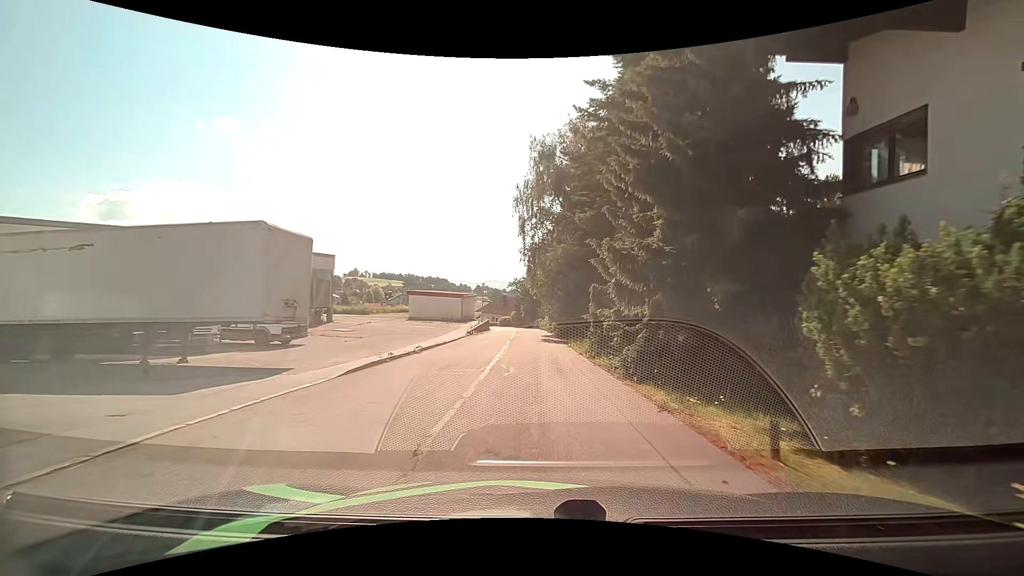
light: Day
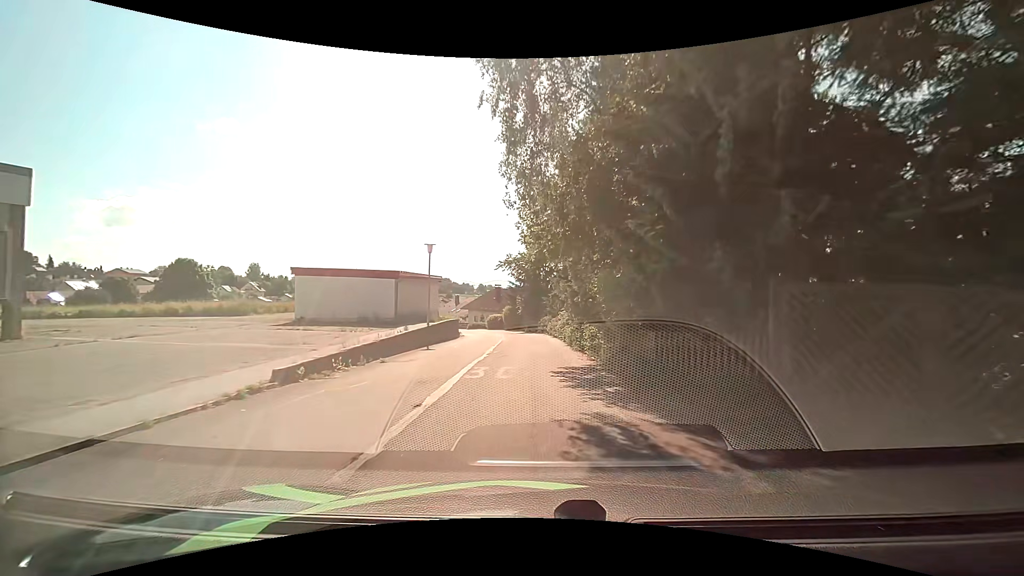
(-0.2, +28.5) m; -1°
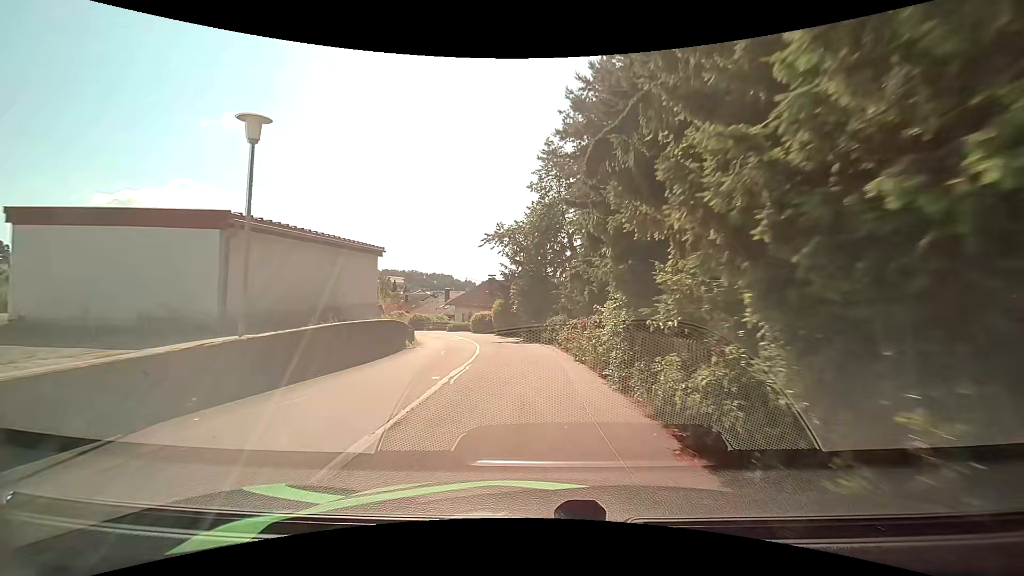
(+0.1, +16.7) m; 0°
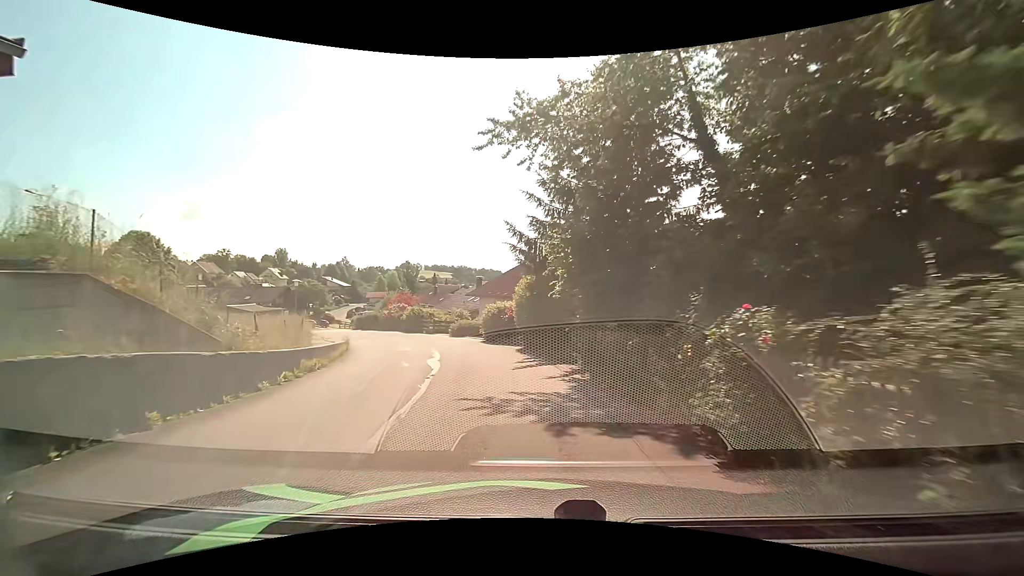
(-0.4, +19.9) m; -5°
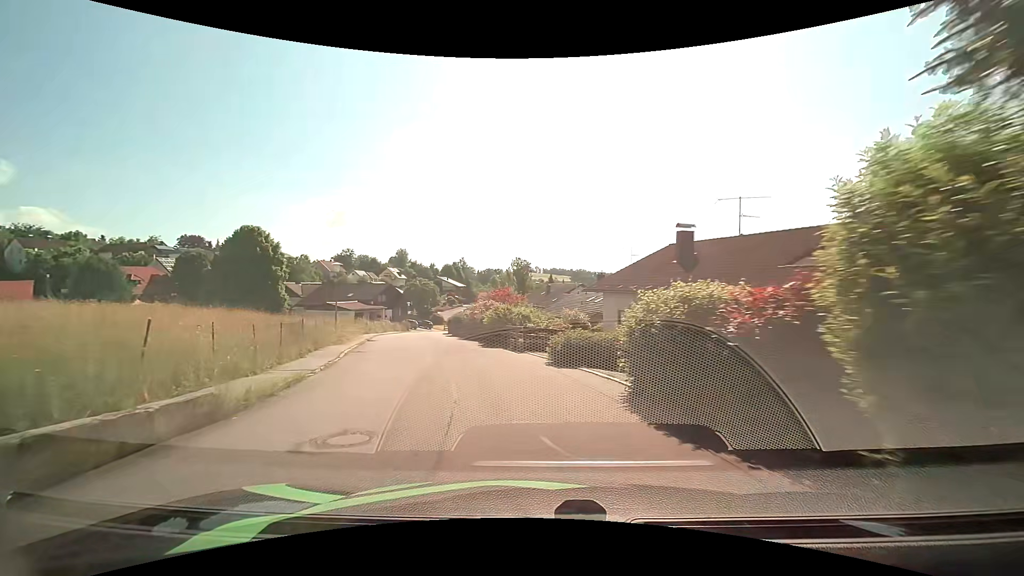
(-1.6, +15.4) m; -13°
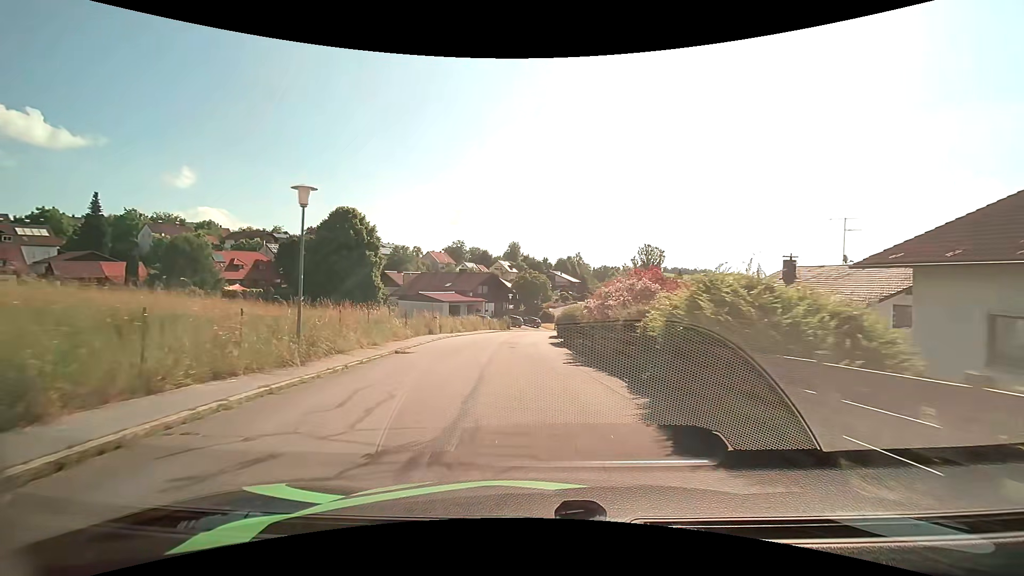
(-2.3, +16.8) m; -14°
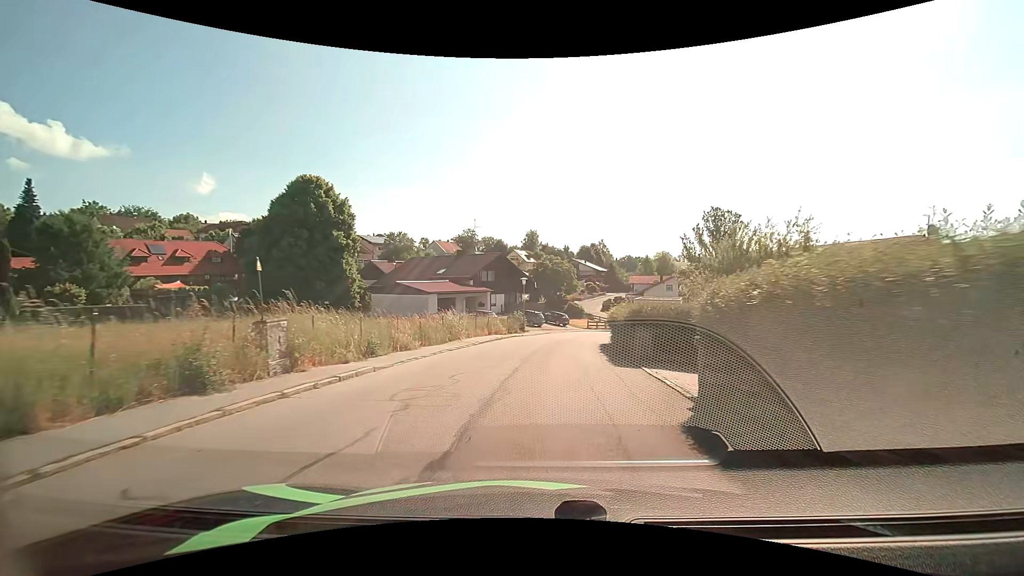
(-0.6, +22.2) m; -2°
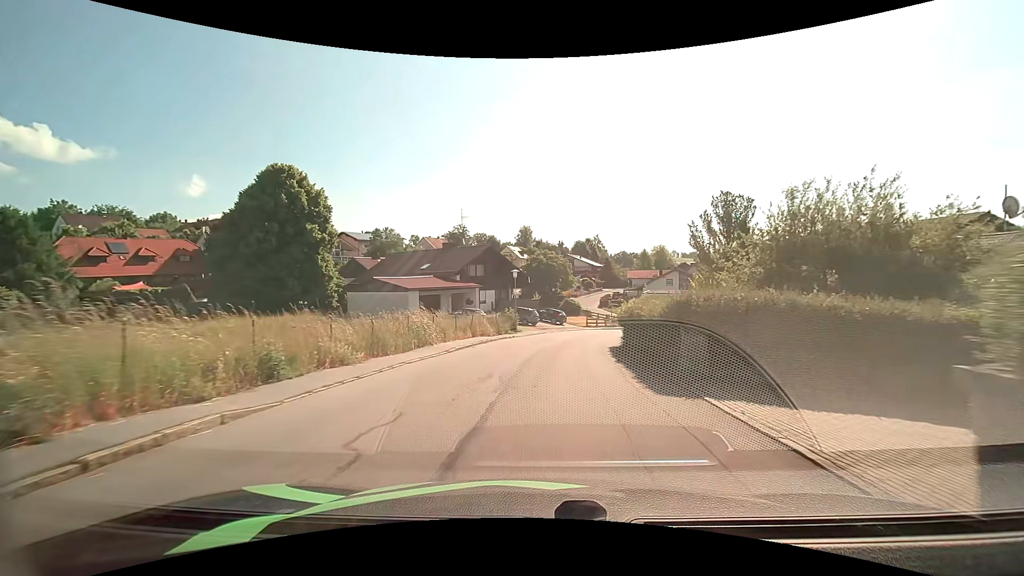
(0.0, +5.5) m; 0°
